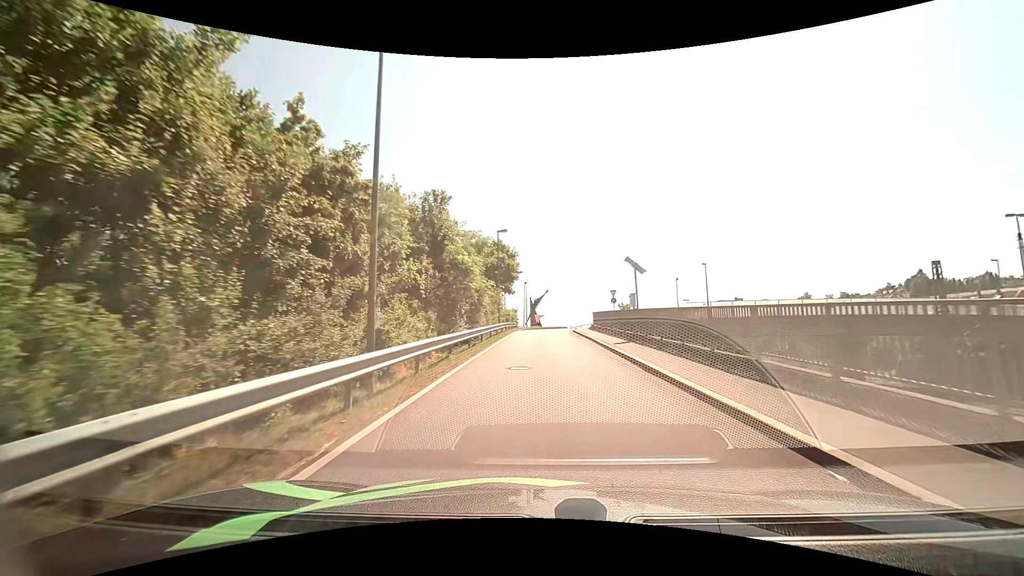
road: unclassified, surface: asphalt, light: Day
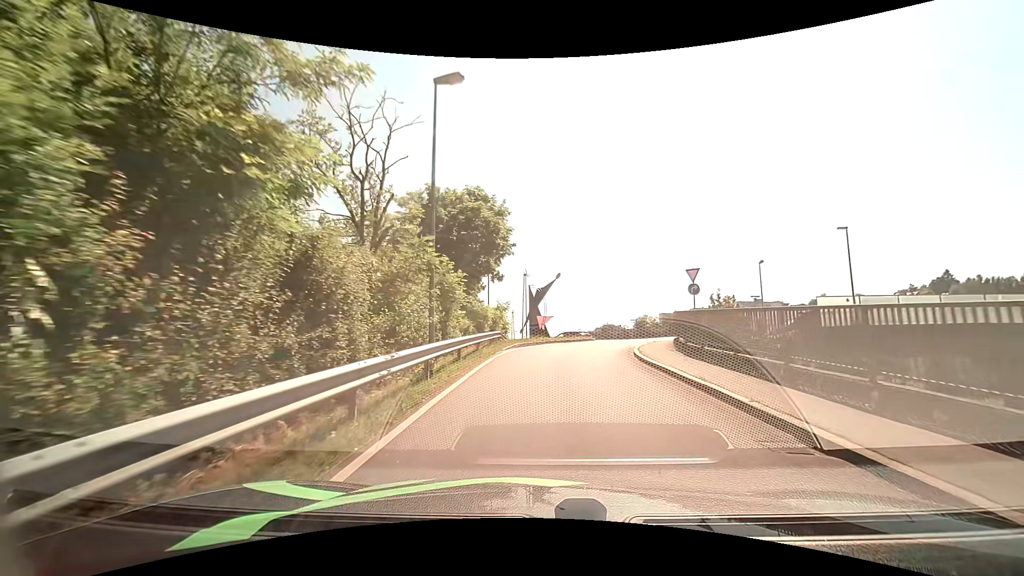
(-0.4, +24.7) m; -1°
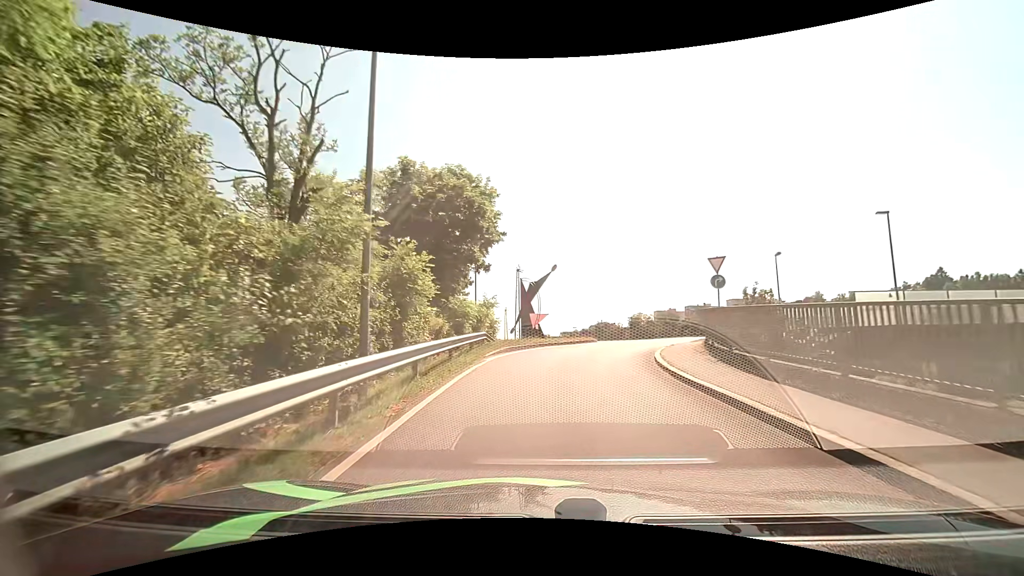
(0.0, +4.3) m; 0°
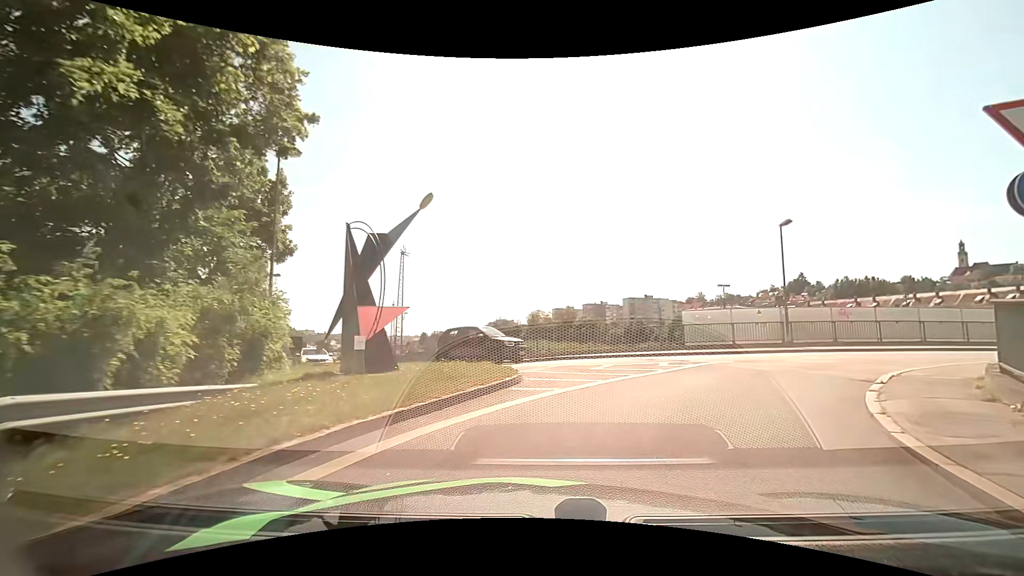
(+1.1, +17.0) m; +12°
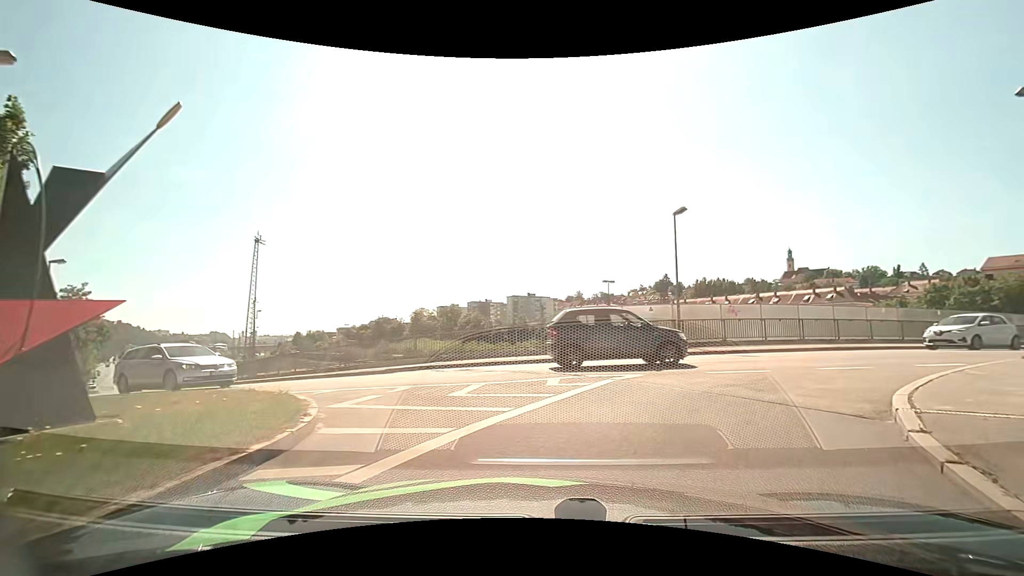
(+0.5, +4.7) m; +13°
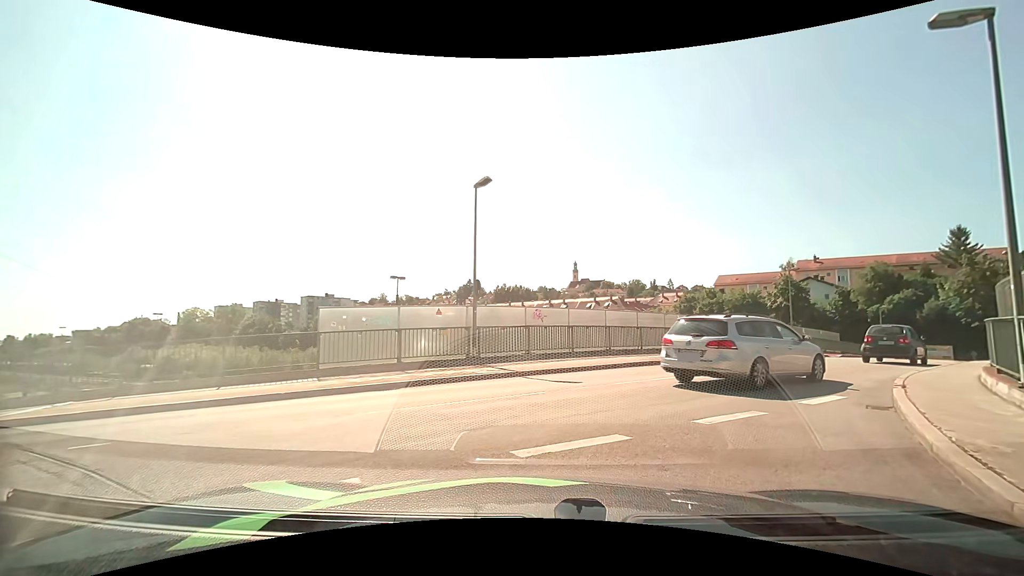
(+1.2, +6.8) m; +21°
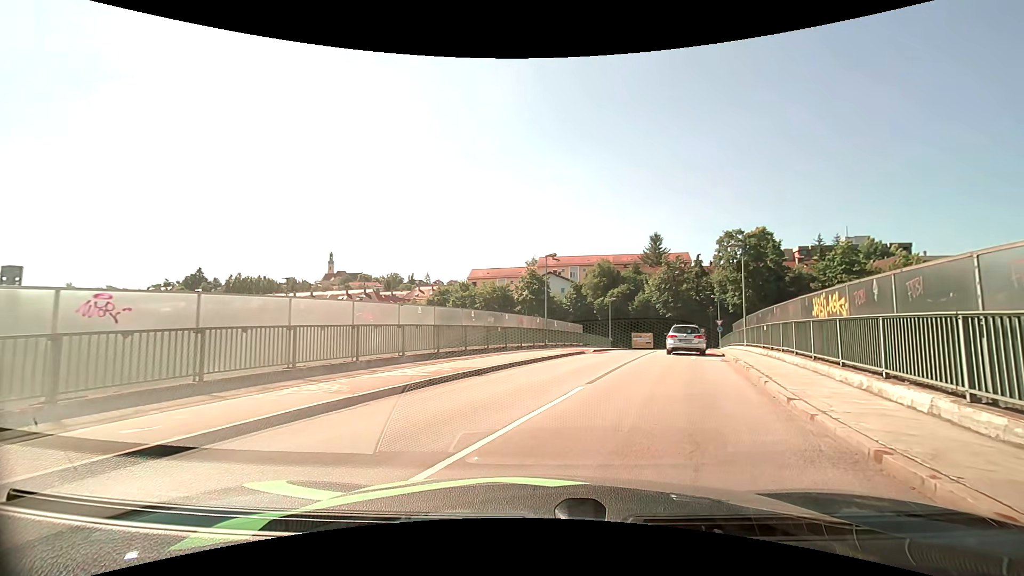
(+2.2, +9.3) m; +28°
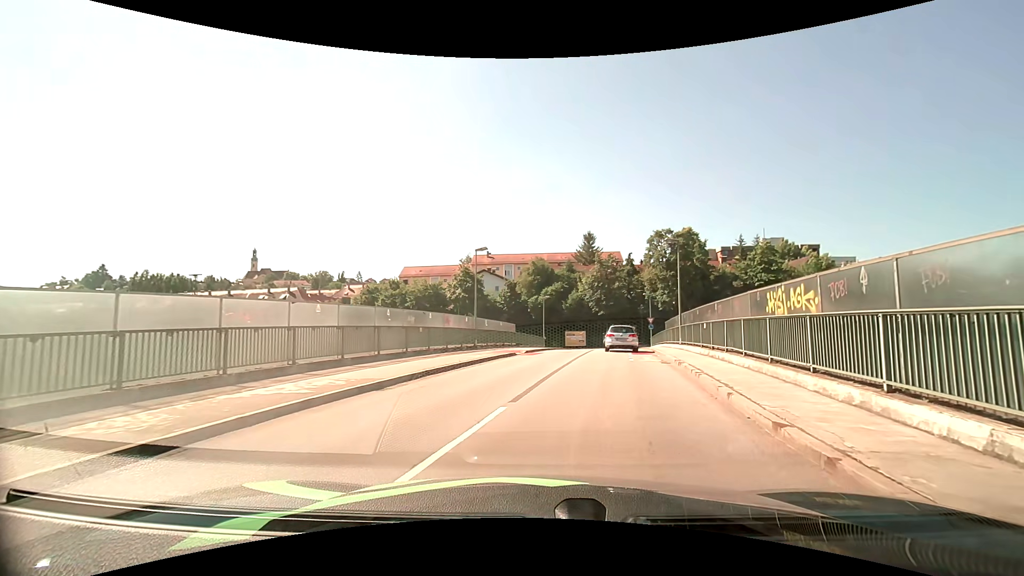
(+0.1, +2.6) m; +8°
(+1, +10) (+3, +20) (+4, +30) (+6, +40) (+7, +50) (+8, +59) (+11, +69) (+16, +78) (+24, +83) (+34, +85) m
